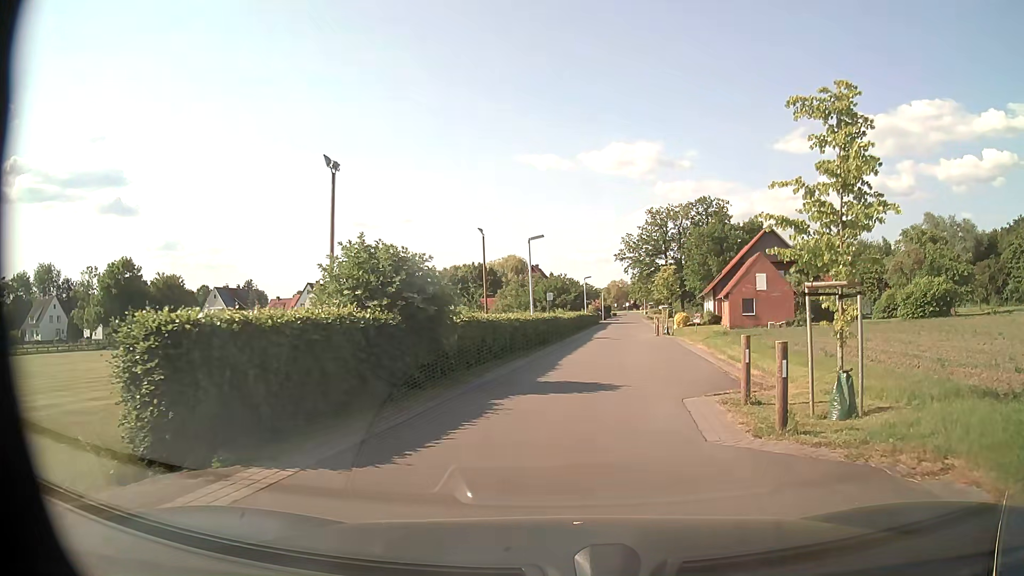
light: Day
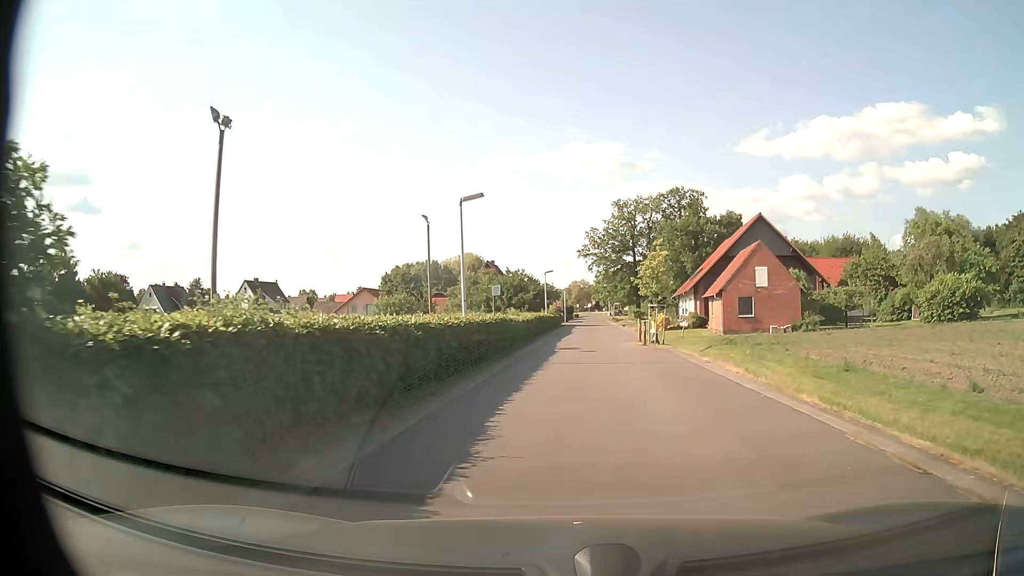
(+0.2, +10.2) m; +3°
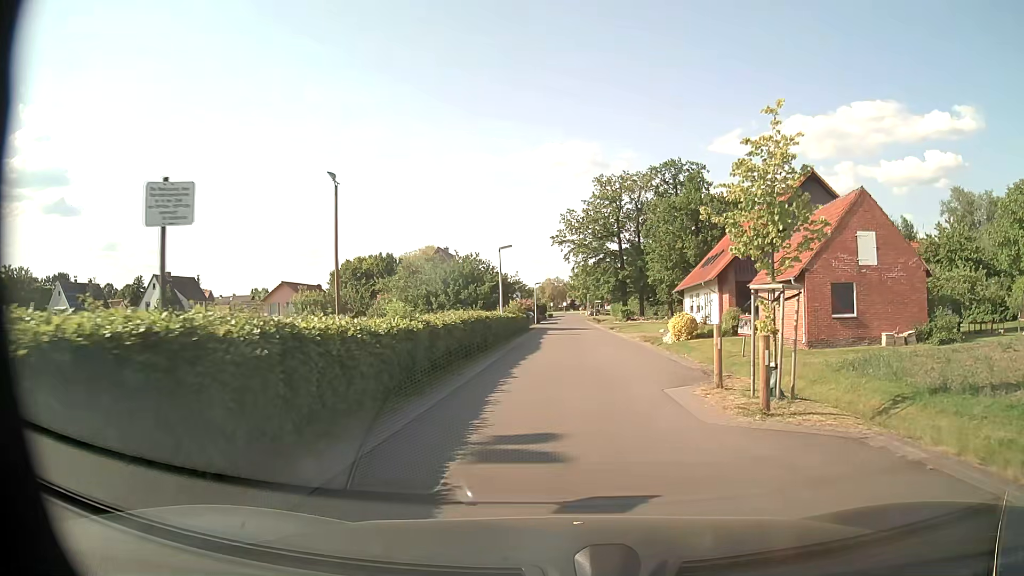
(+0.7, +19.7) m; +2°
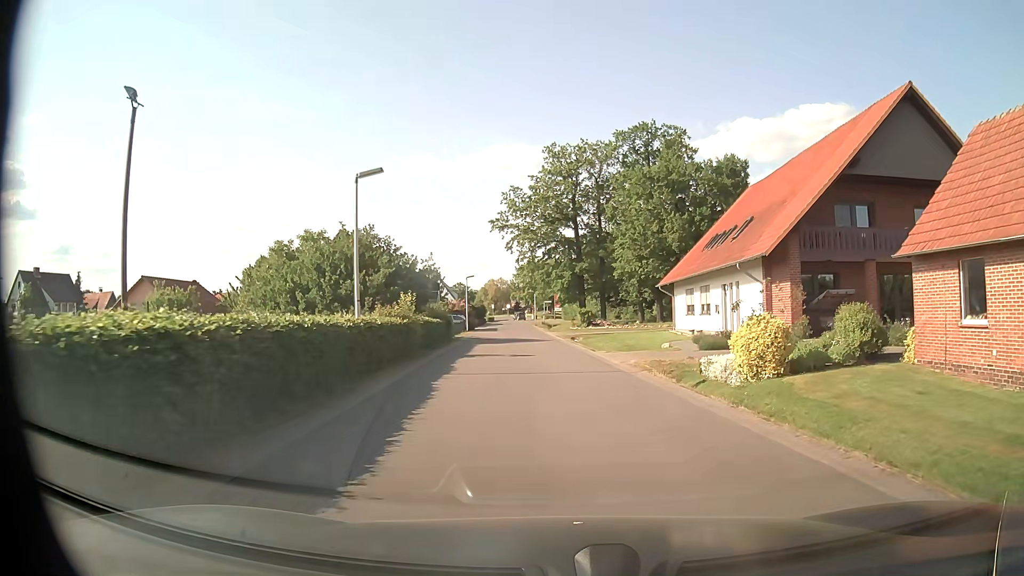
(+0.4, +18.7) m; +5°
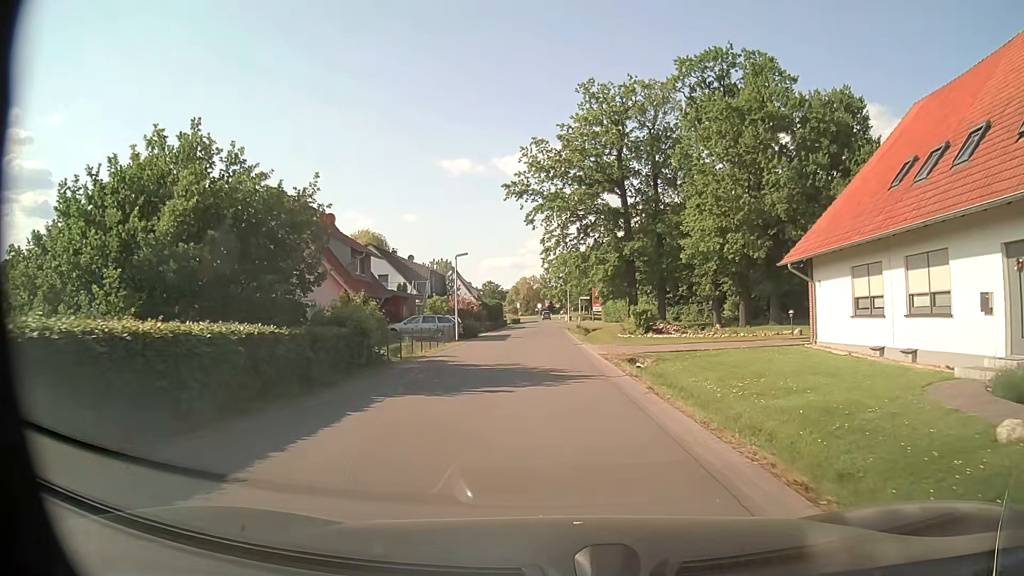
(-0.3, +21.1) m; -3°
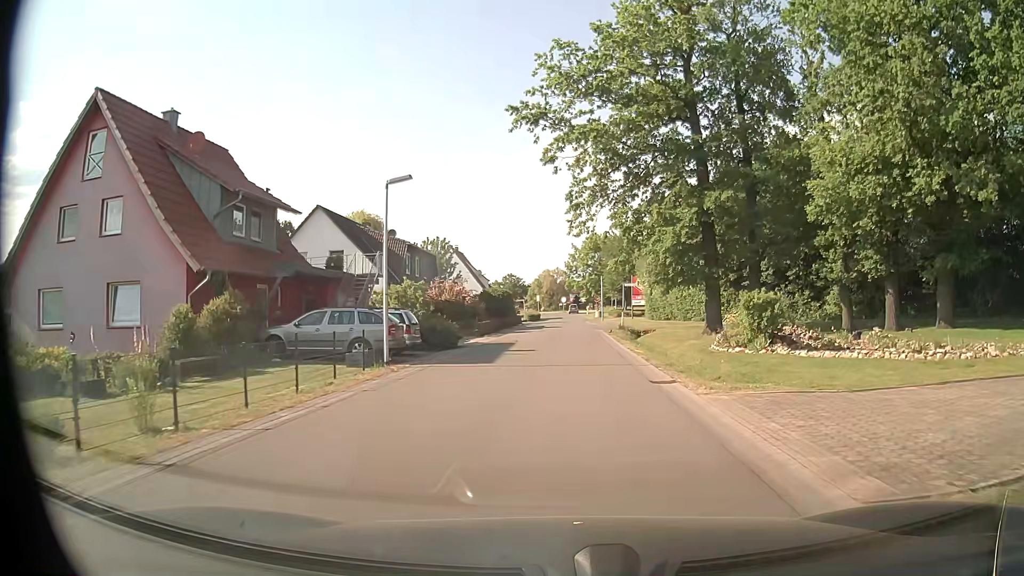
(-0.5, +19.3) m; -2°
